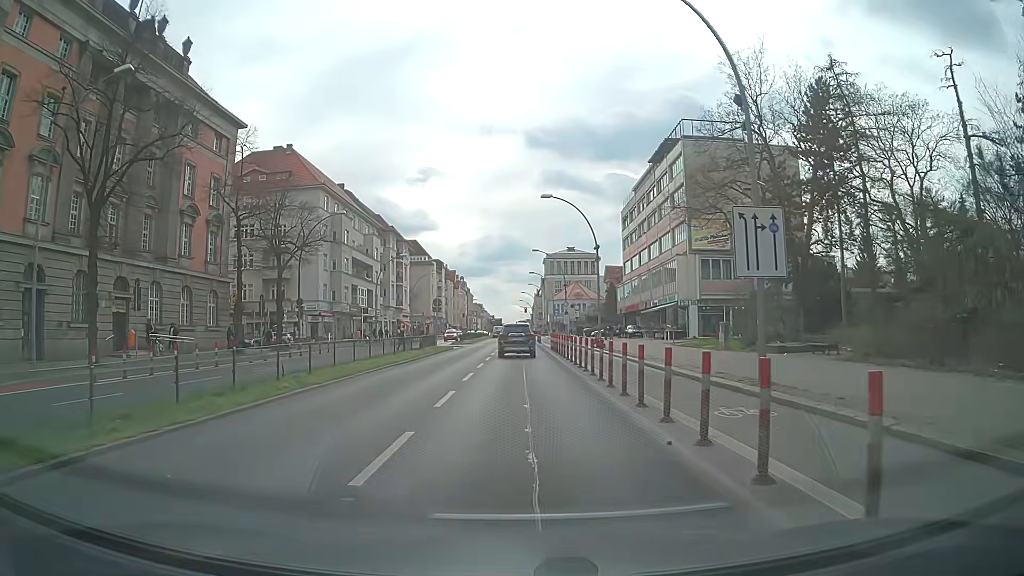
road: primary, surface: asphalt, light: Day
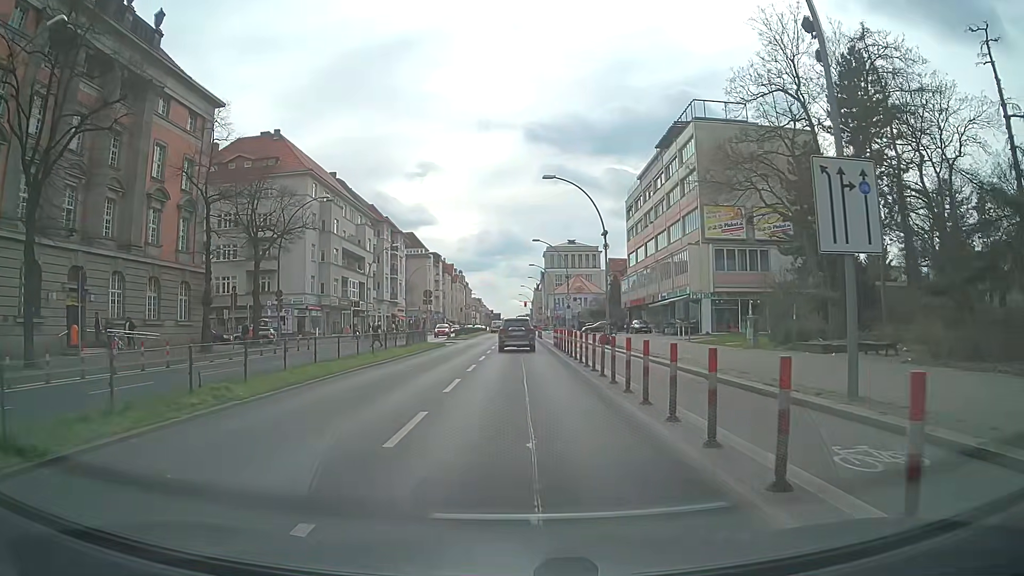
(0.0, +4.5) m; -1°
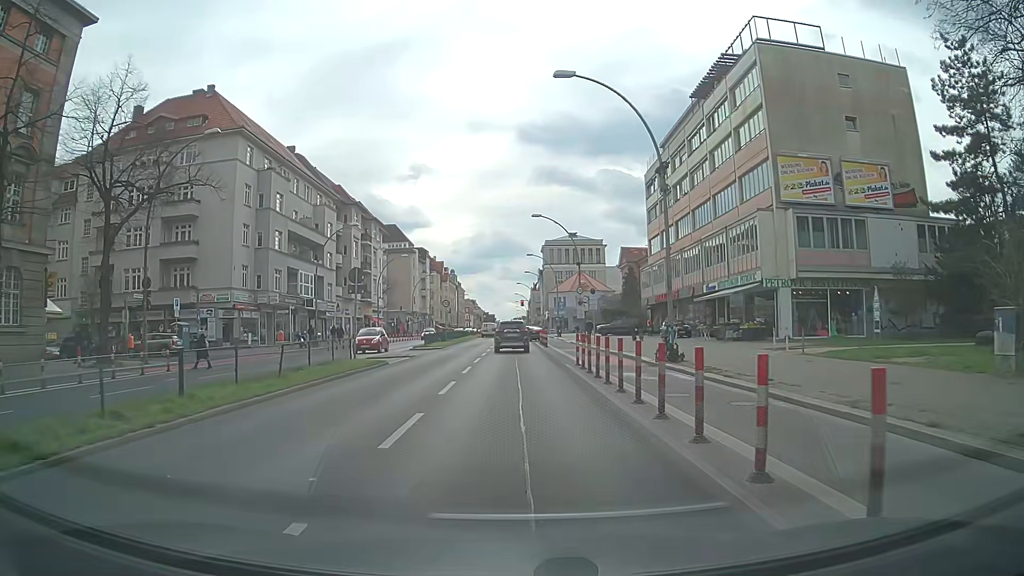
(+0.1, +17.9) m; +1°
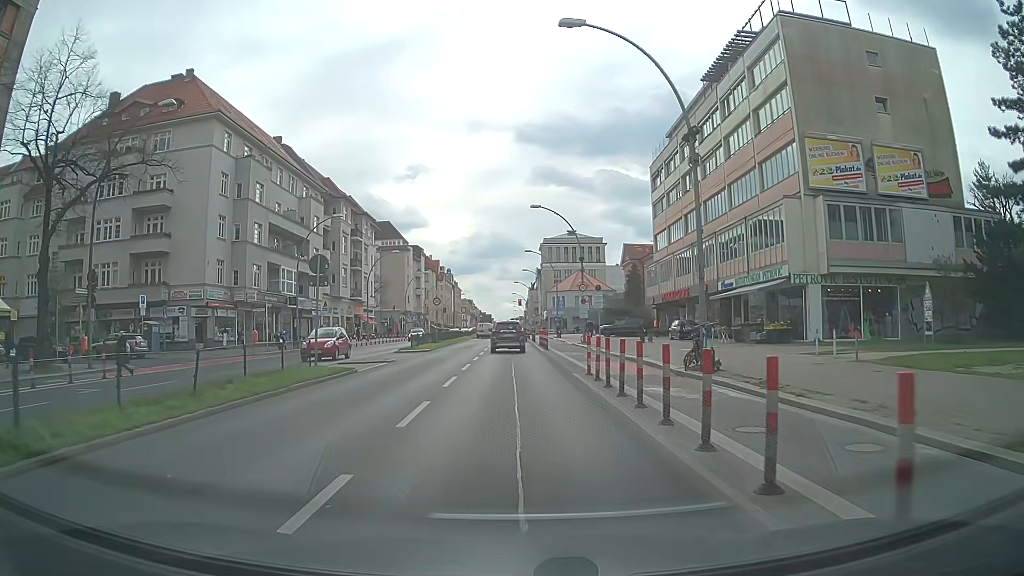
(0.0, +4.5) m; 0°
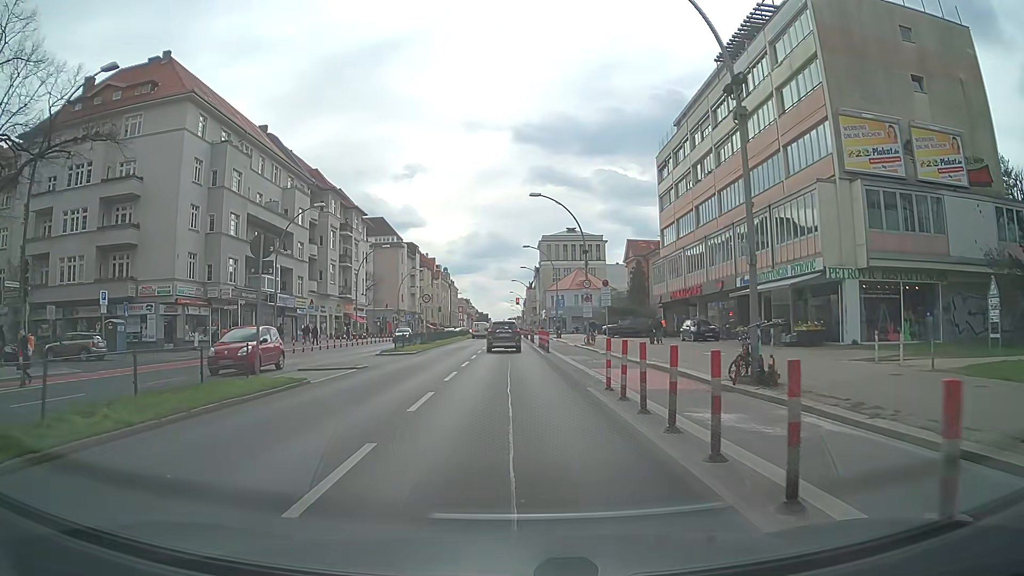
(0.0, +4.5) m; +1°
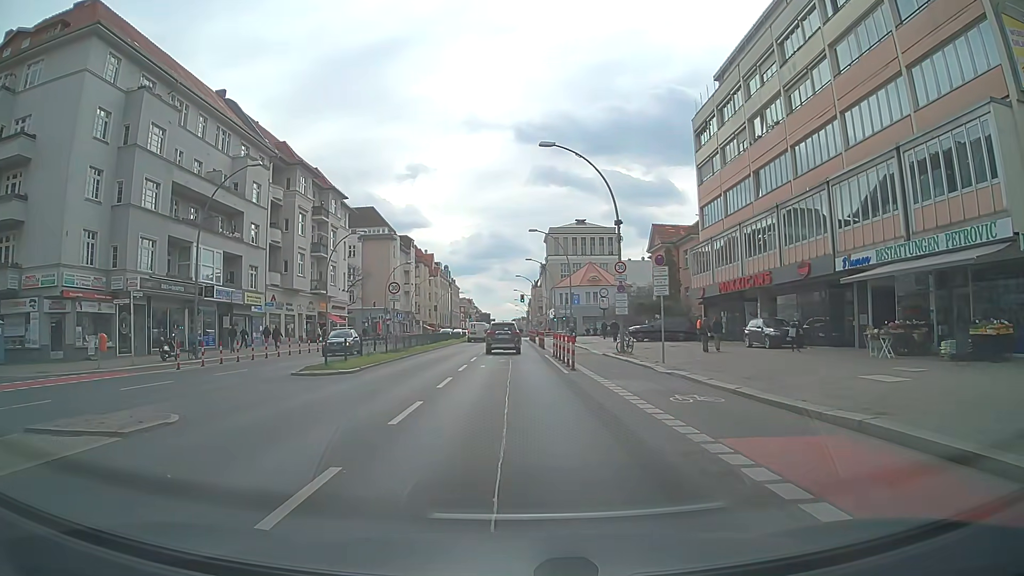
(-0.1, +13.4) m; -1°
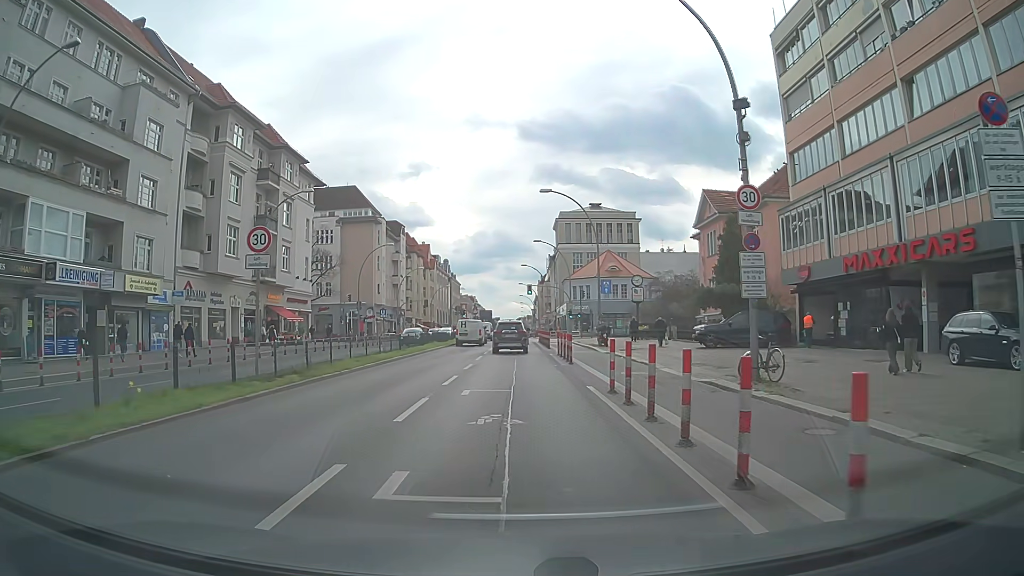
(-0.1, +17.9) m; 0°
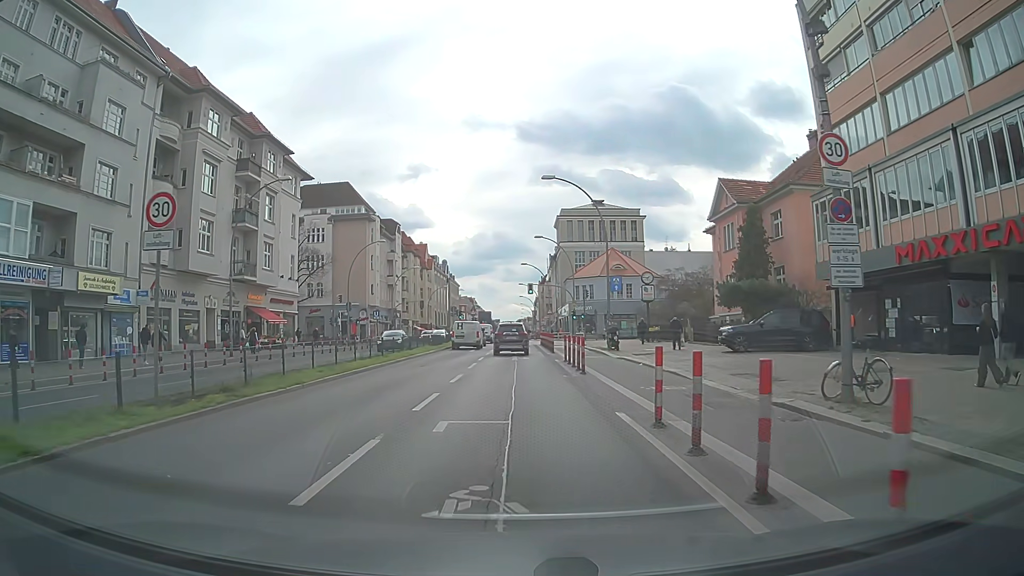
(-0.1, +4.5) m; -1°
(0, +10) (0, +20) (0, +30) (0, +40) (0, +50) (0, +60) (0, +70) (0, +80) (-1, +90) (-1, +100) m
